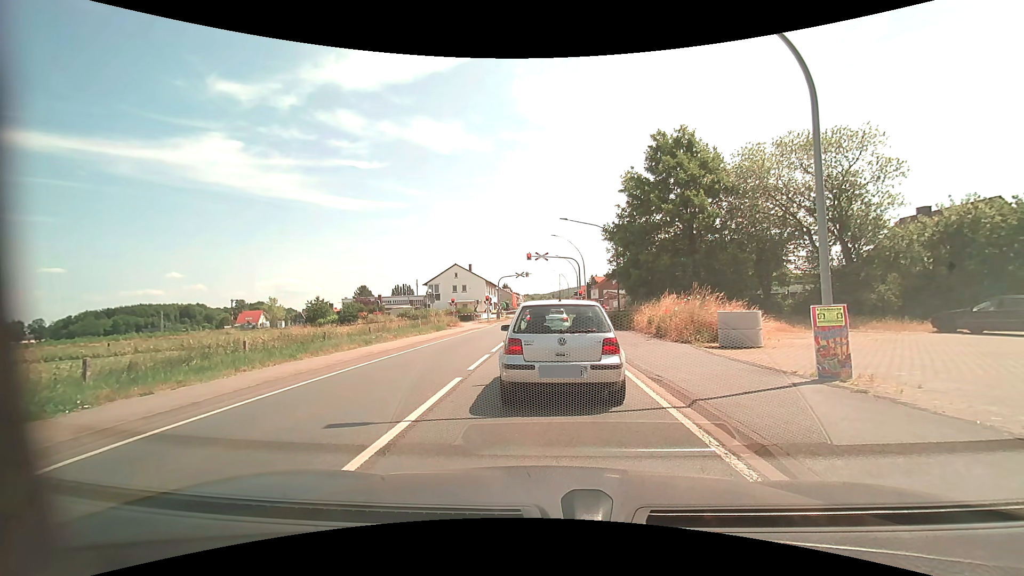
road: primary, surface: asphalt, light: Day
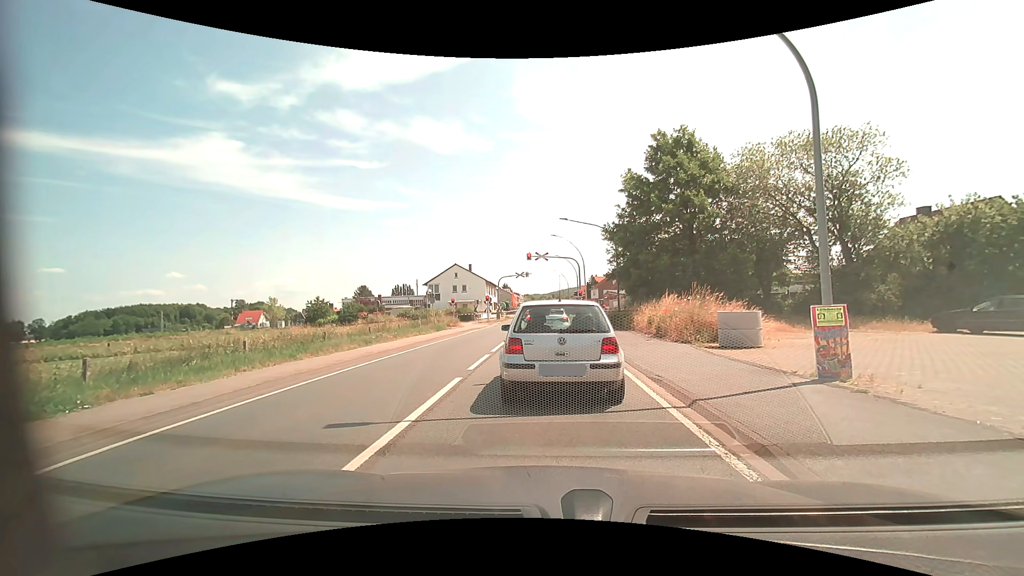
(0.0, 0.0) m; 0°
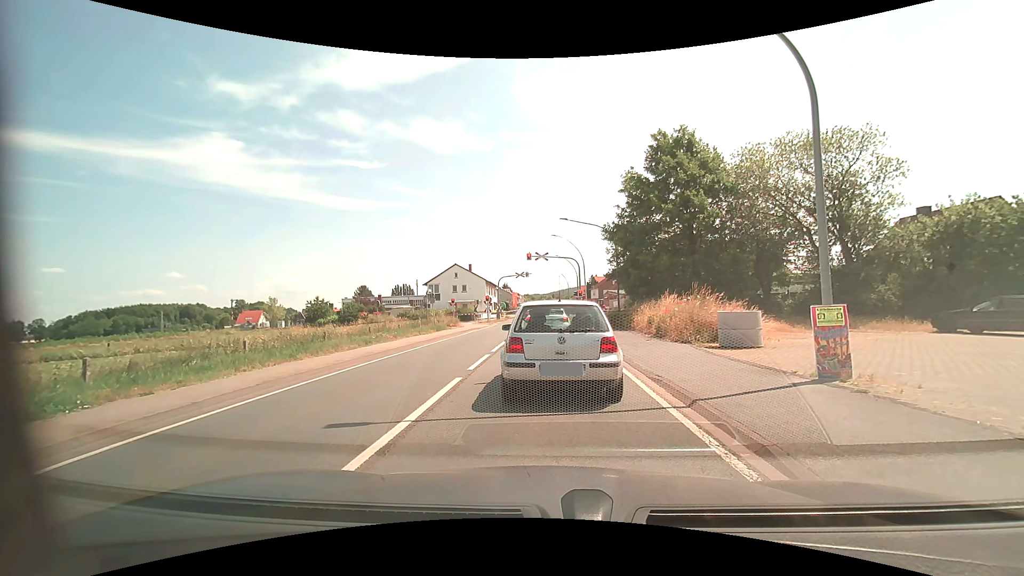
(0.0, 0.0) m; 0°
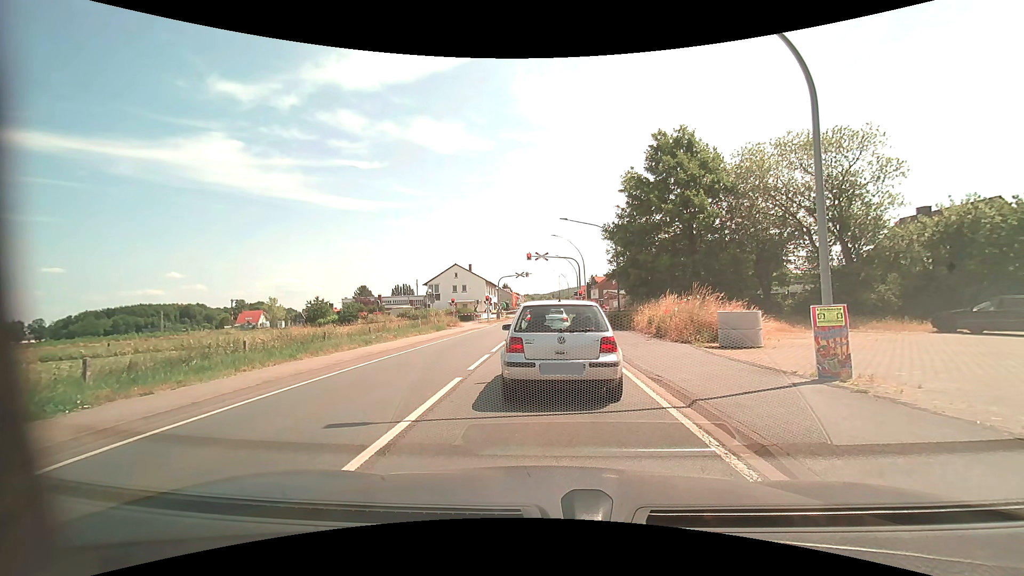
(0.0, 0.0) m; 0°
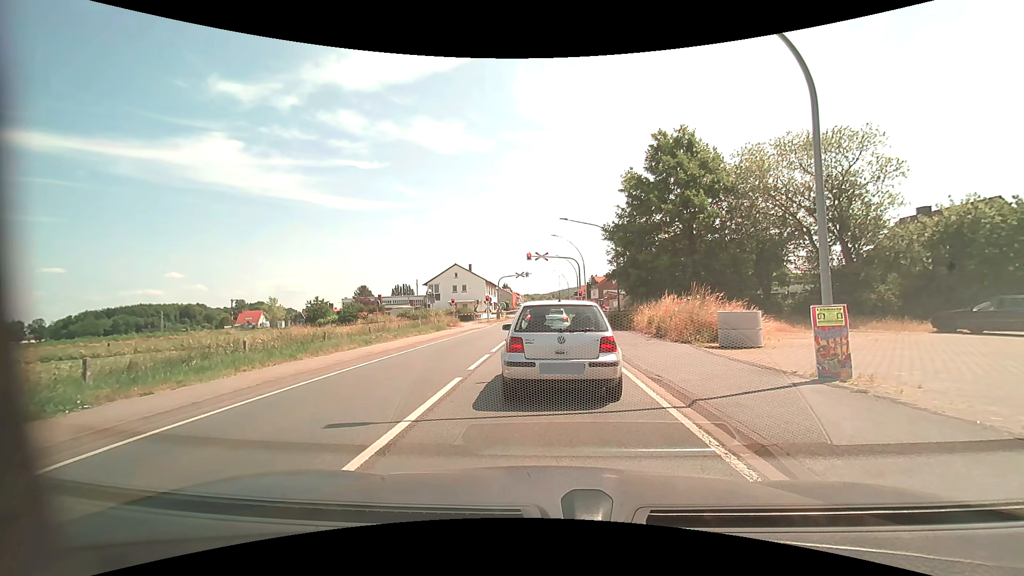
(0.0, 0.0) m; 0°
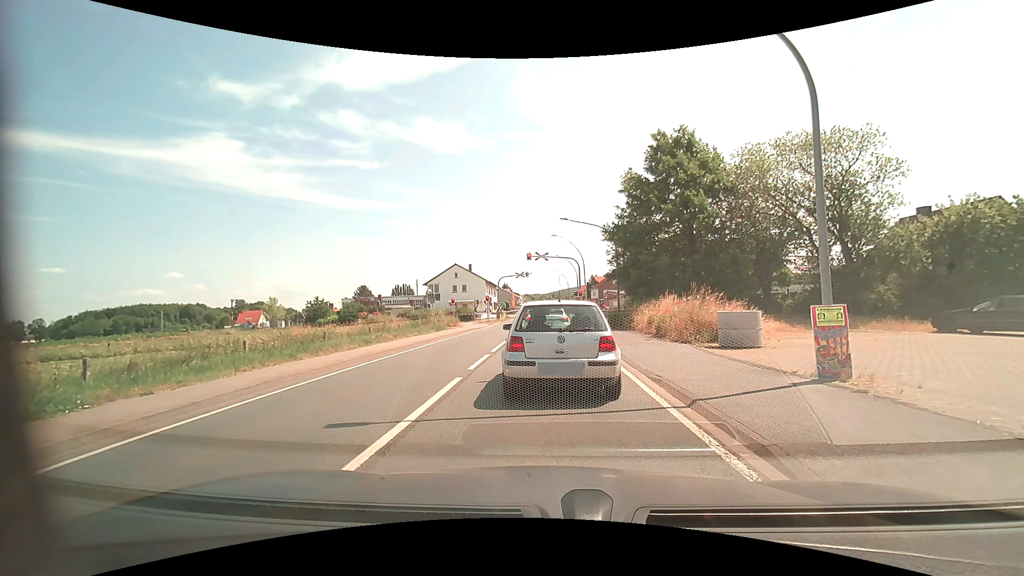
(0.0, 0.0) m; 0°
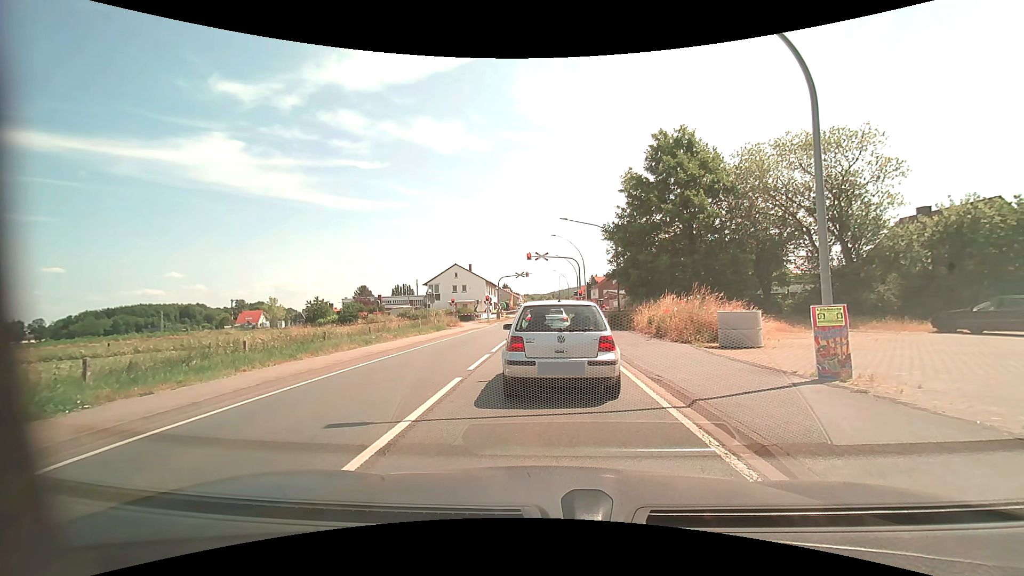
(0.0, 0.0) m; 0°
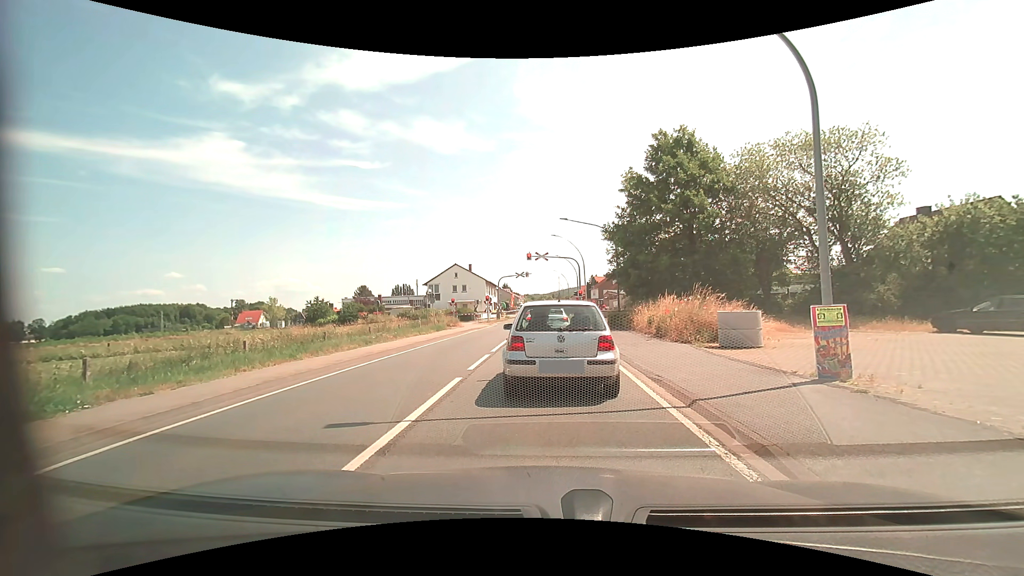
(0.0, 0.0) m; 0°
